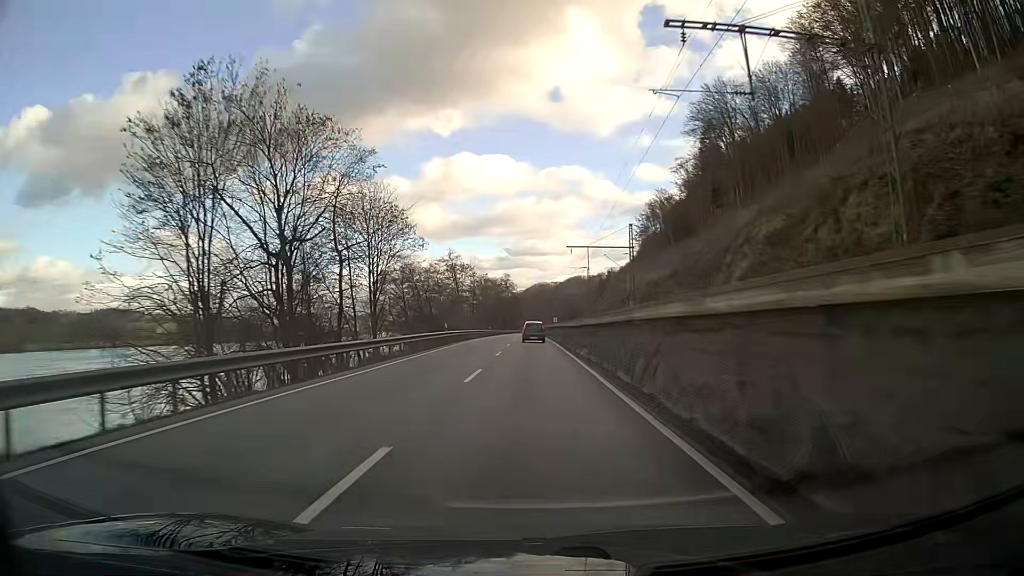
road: primary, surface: asphalt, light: Day
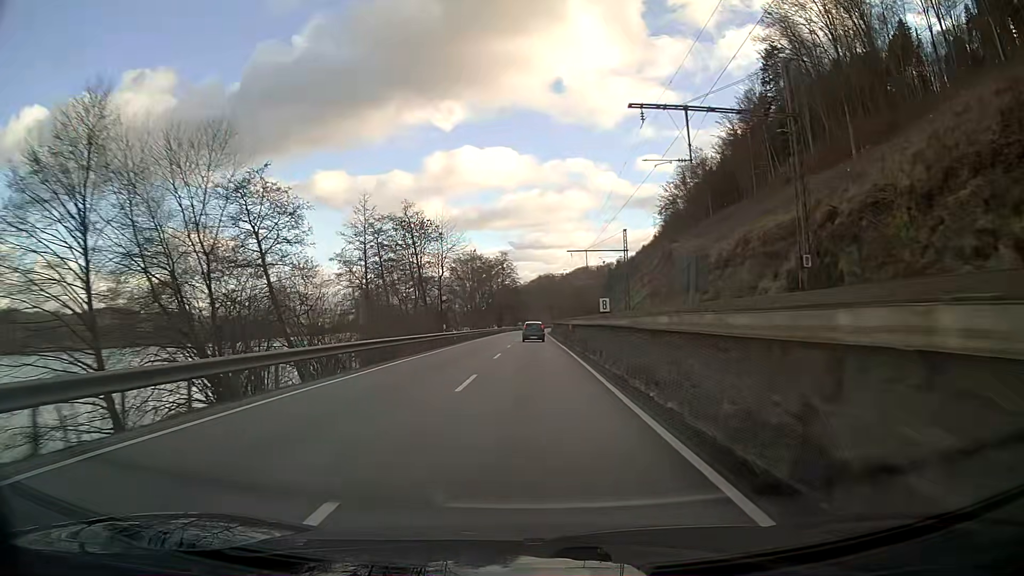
(-0.3, +50.0) m; -1°
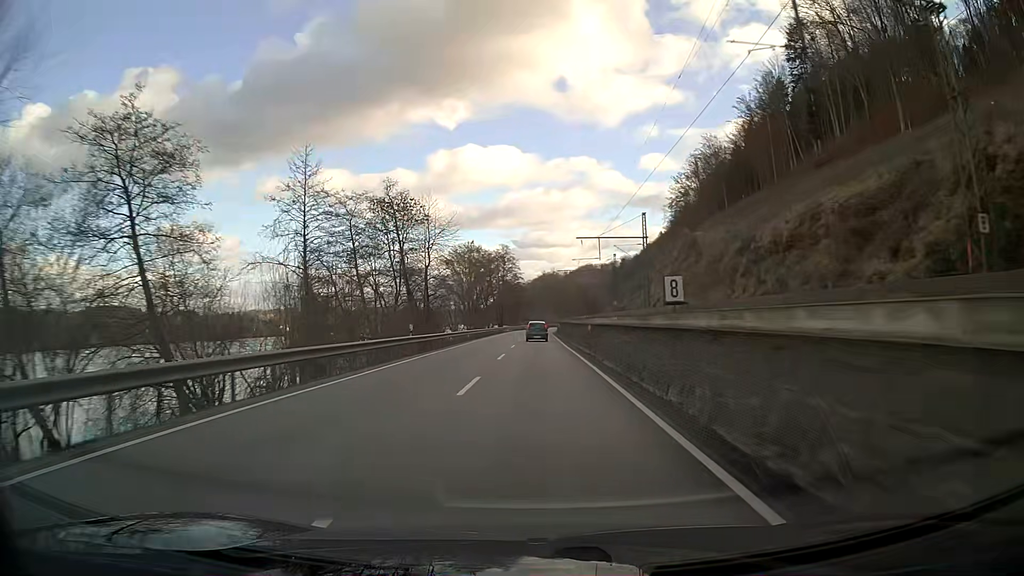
(0.0, +12.5) m; 0°
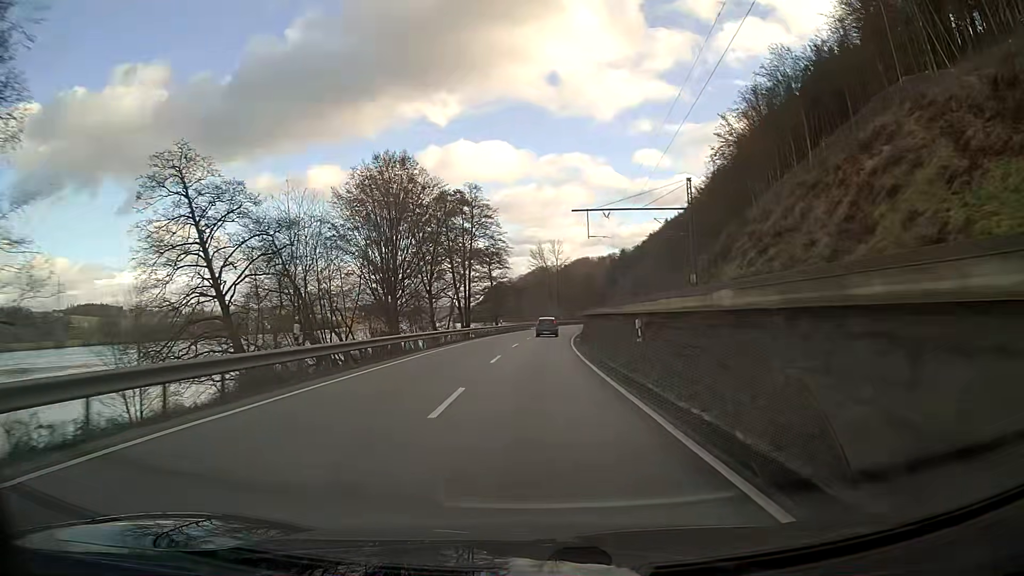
(+0.2, +62.9) m; +1°
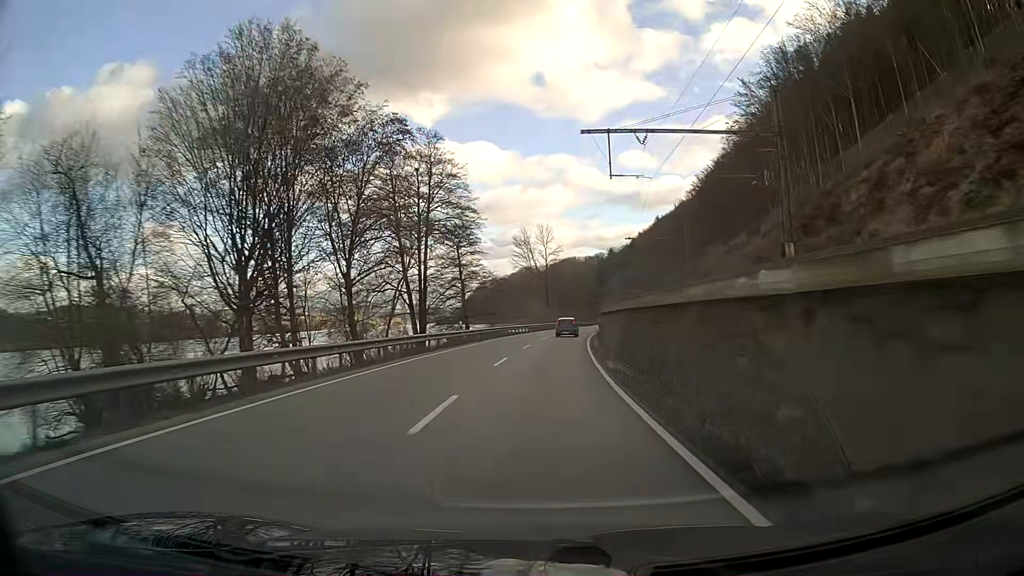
(+0.3, +25.1) m; +2°
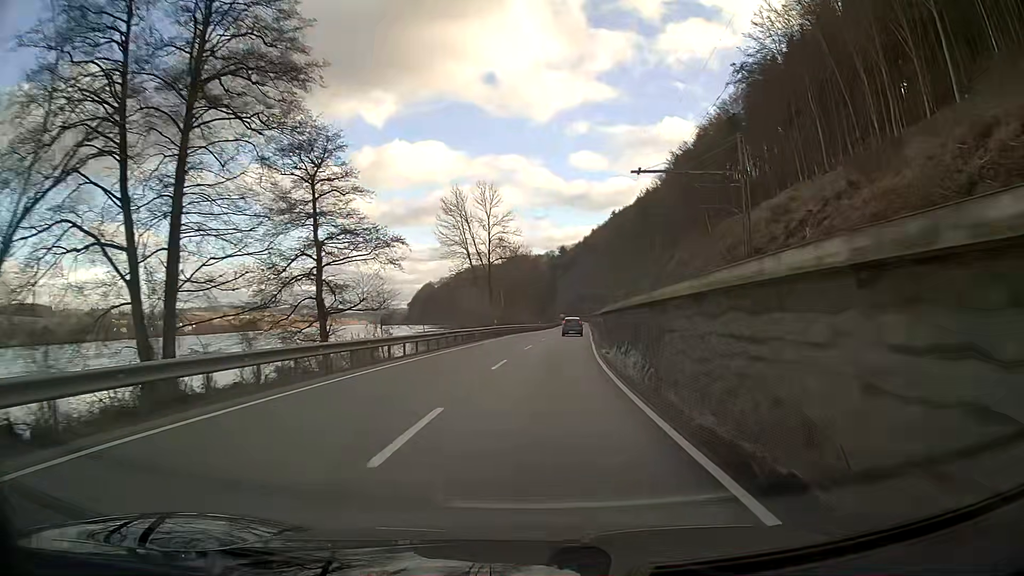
(+1.4, +37.6) m; +4°
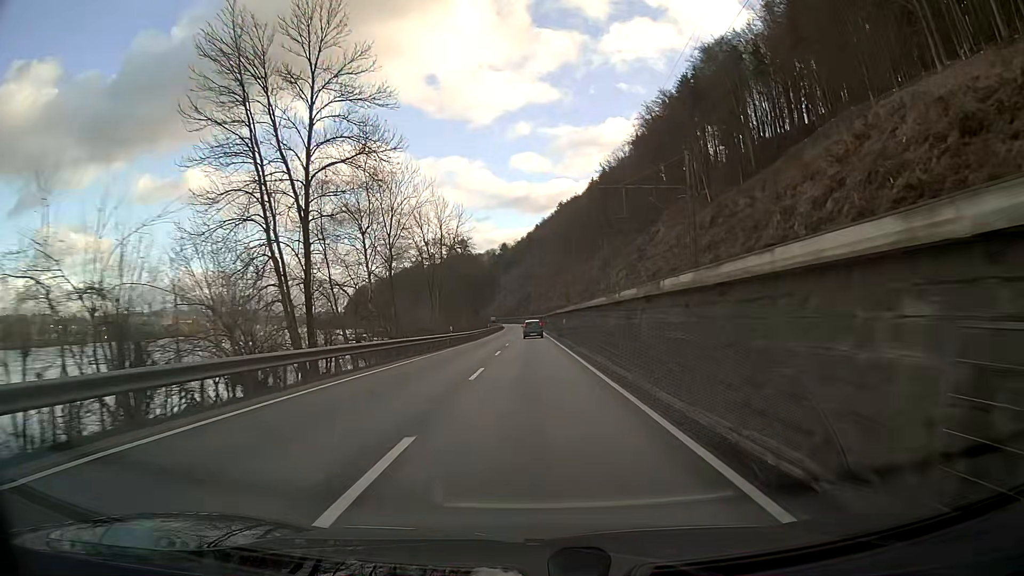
(+2.2, +49.9) m; +4°
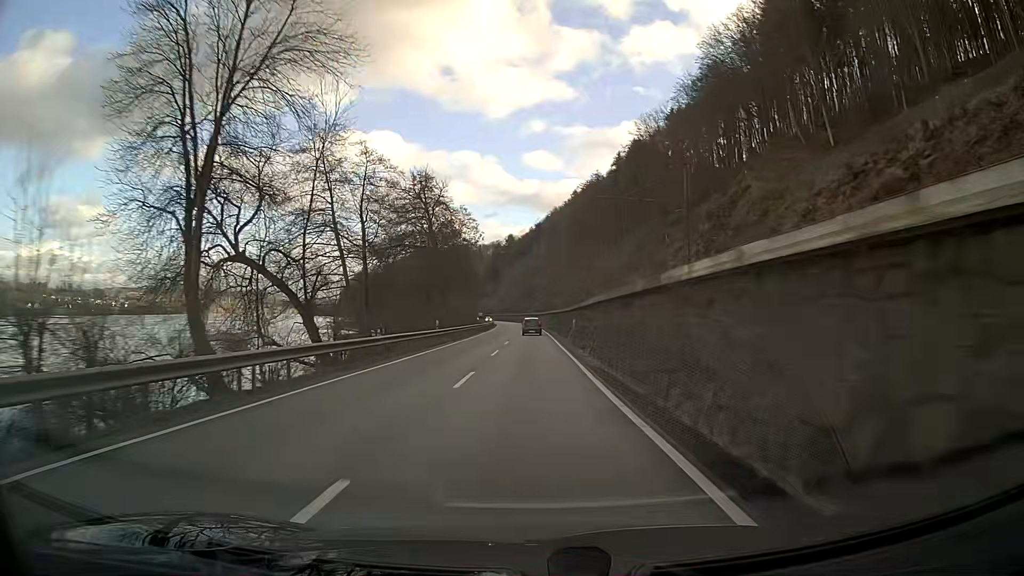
(0.0, +50.0) m; 0°
